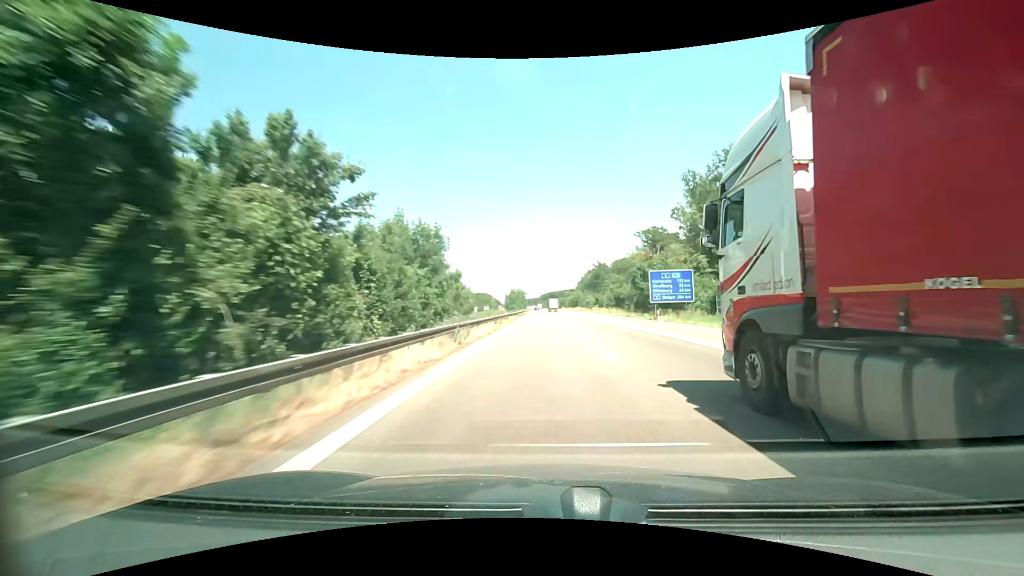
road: motorway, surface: asphalt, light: Day
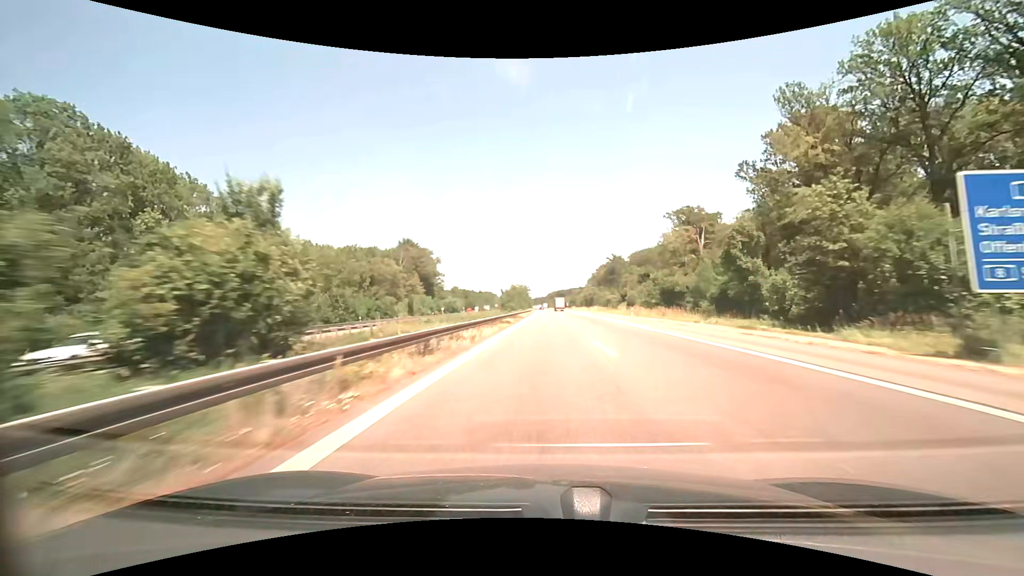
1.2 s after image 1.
(-0.1, +35.0) m; -1°
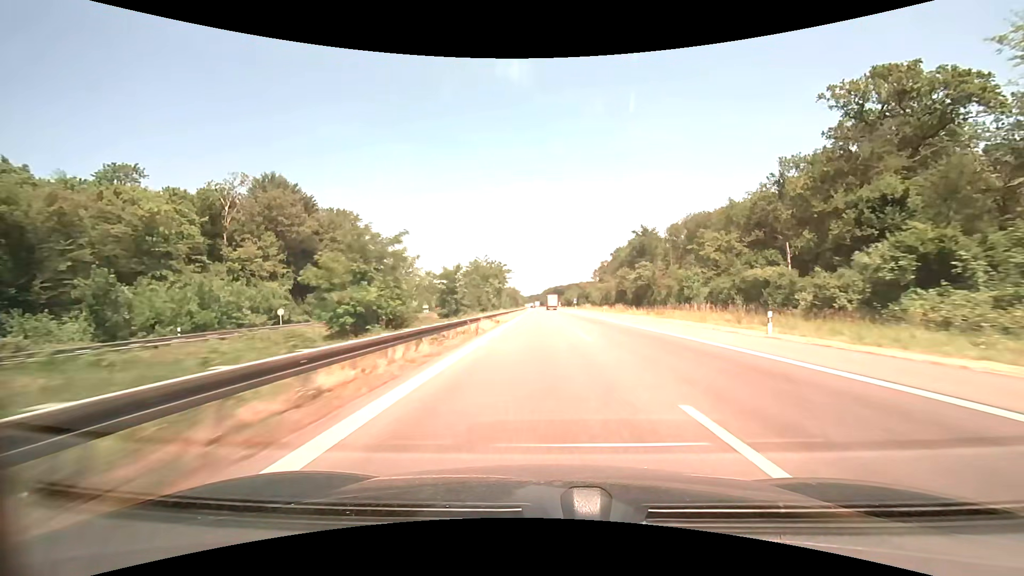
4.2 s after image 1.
(+0.2, +84.8) m; 0°
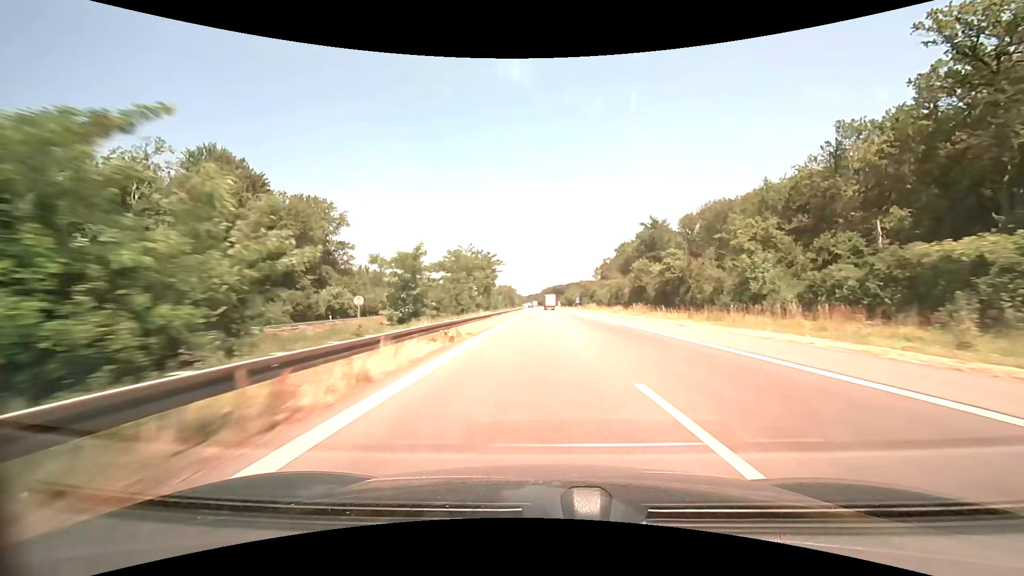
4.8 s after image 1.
(0.0, +16.4) m; 0°
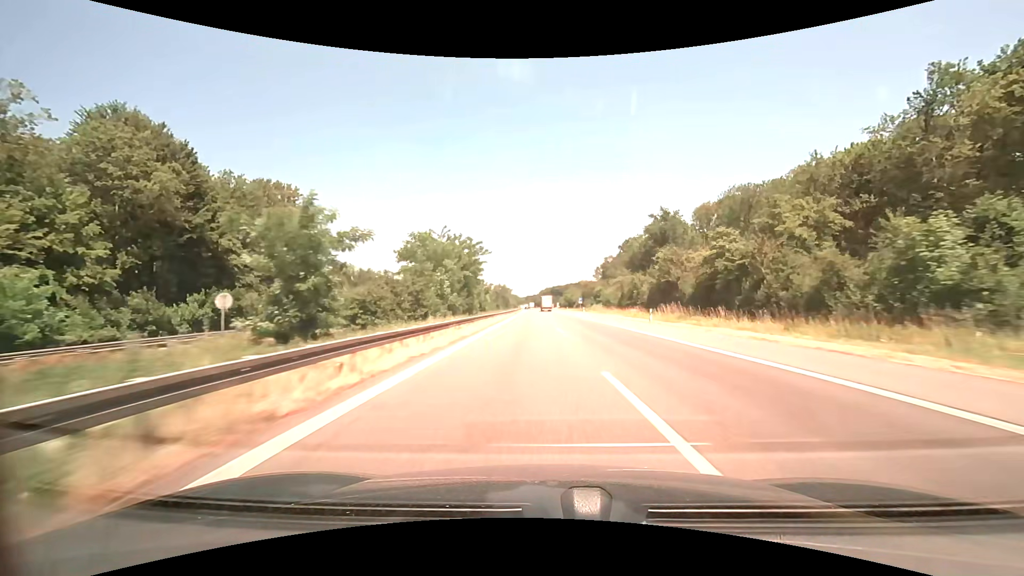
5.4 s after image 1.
(0.0, +16.2) m; 0°
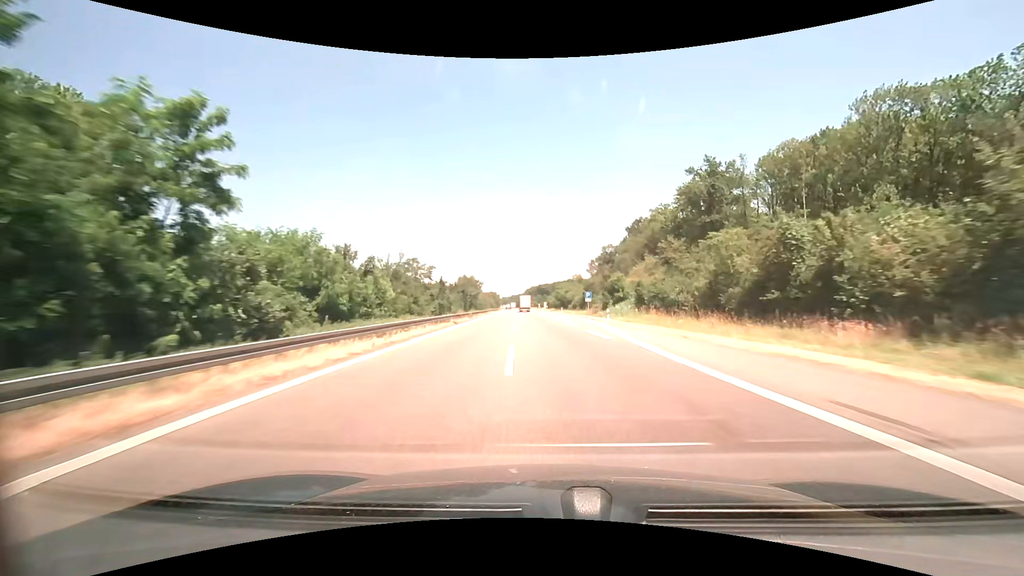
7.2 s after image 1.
(+0.6, +47.5) m; +2°
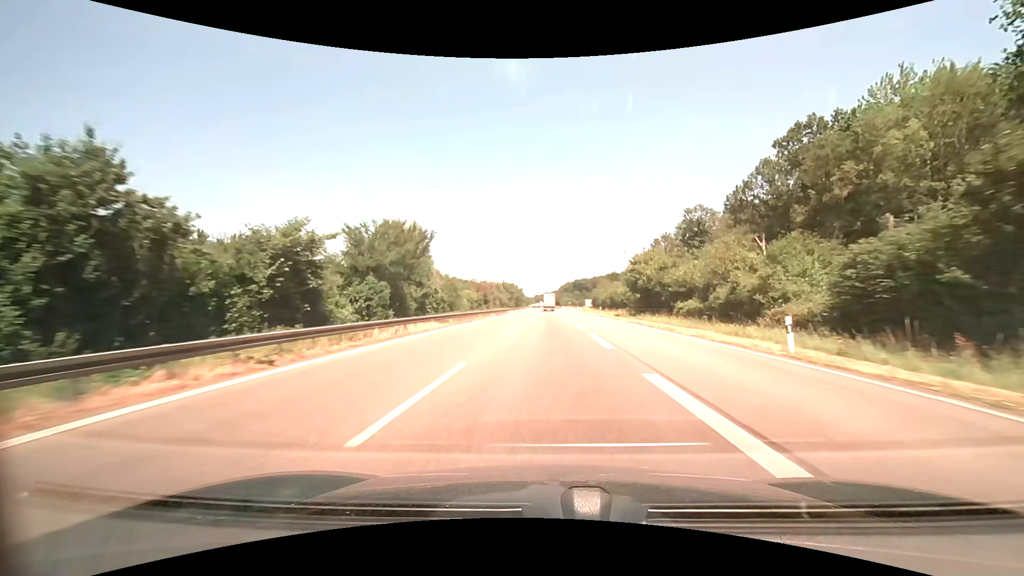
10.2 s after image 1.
(-2.4, +76.4) m; -4°
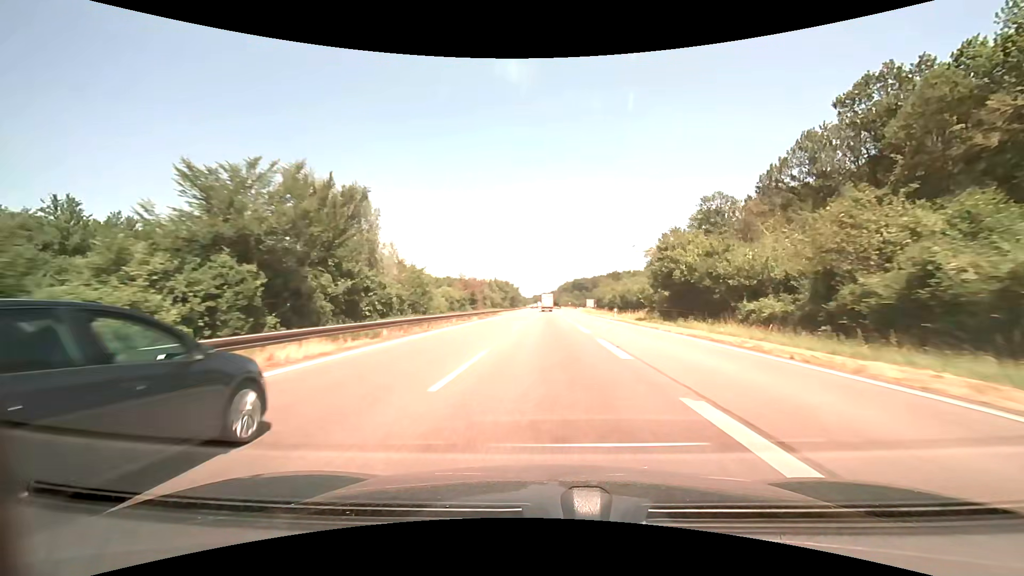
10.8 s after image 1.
(0.0, +14.9) m; 0°
